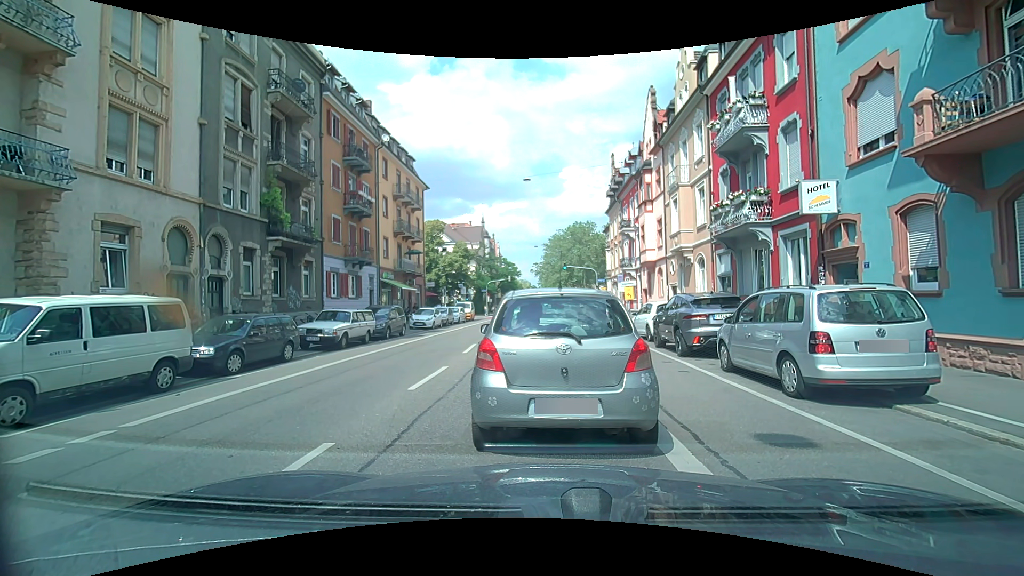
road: secondary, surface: asphalt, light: Day
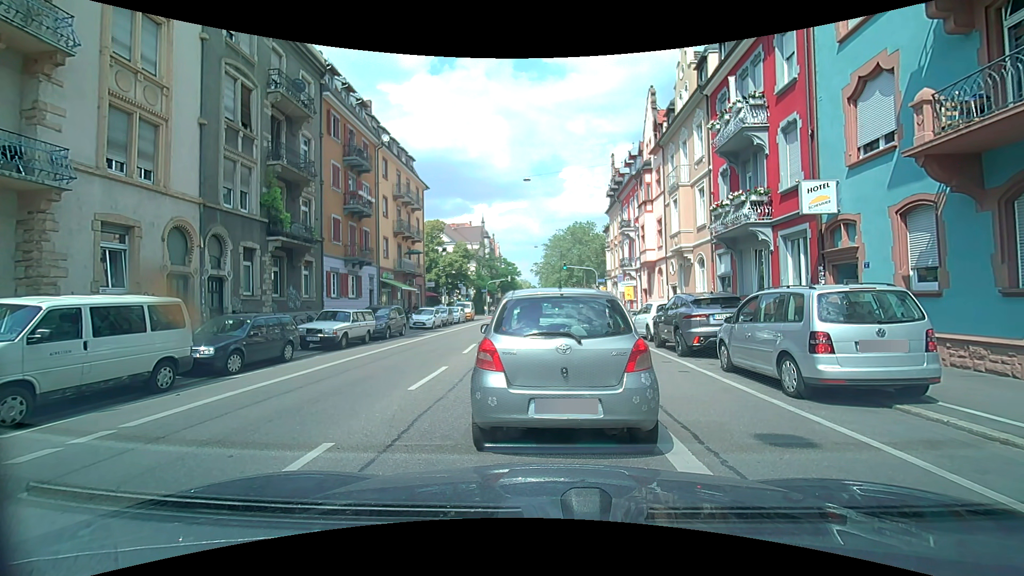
(0.0, 0.0) m; 0°
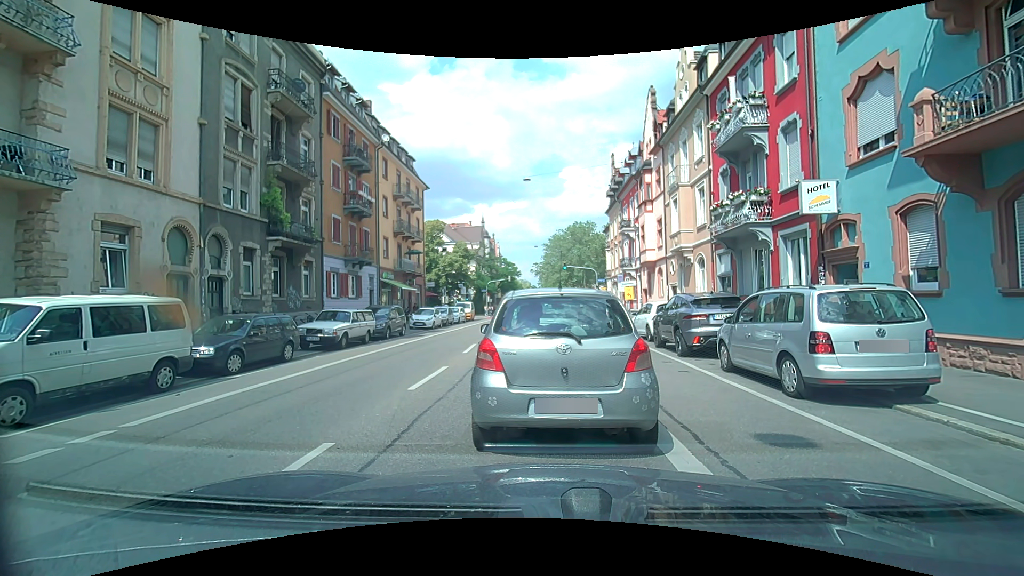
(0.0, 0.0) m; 0°
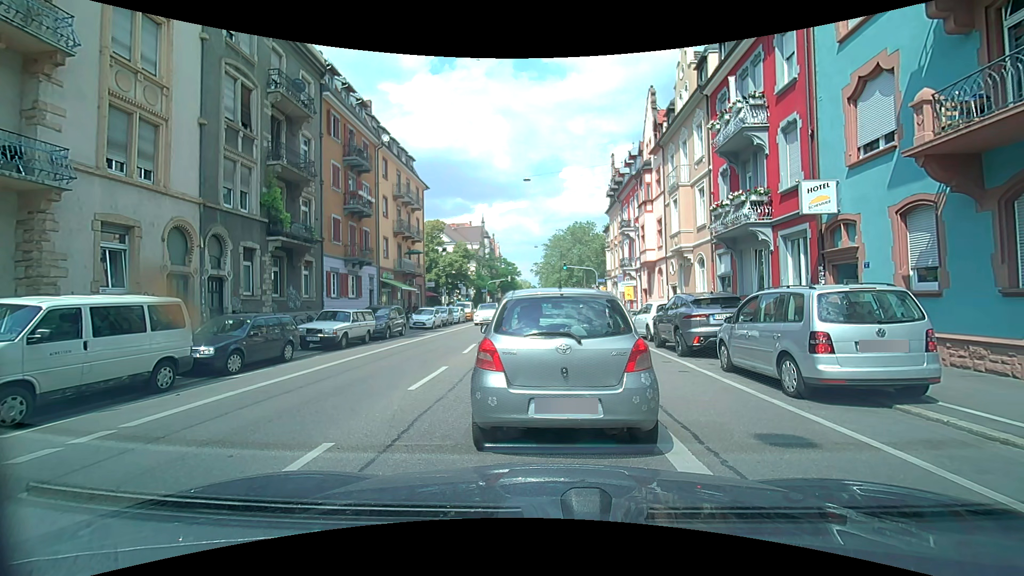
(0.0, 0.0) m; 0°
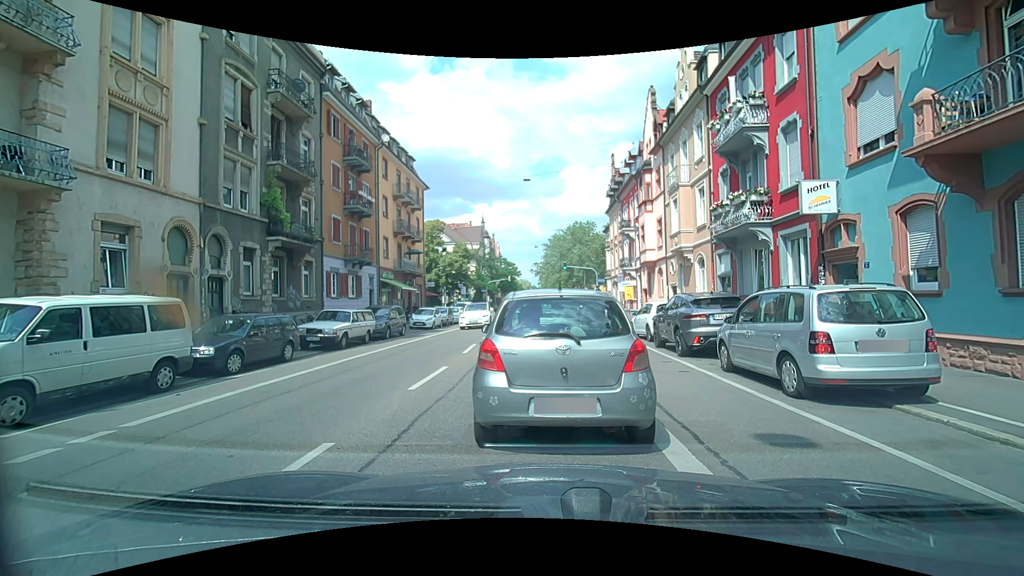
(0.0, 0.0) m; 0°
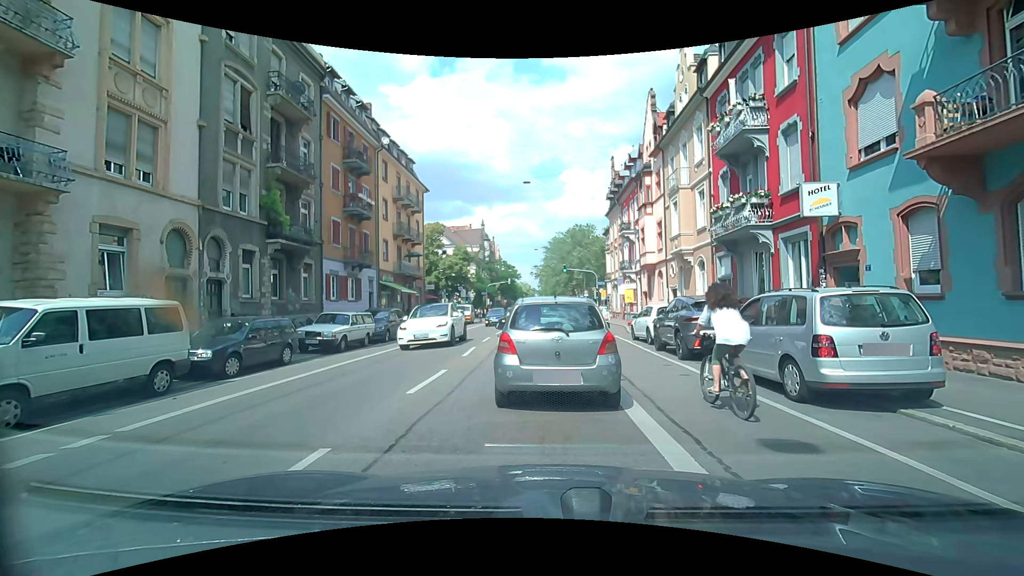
(0.0, +0.1) m; 0°
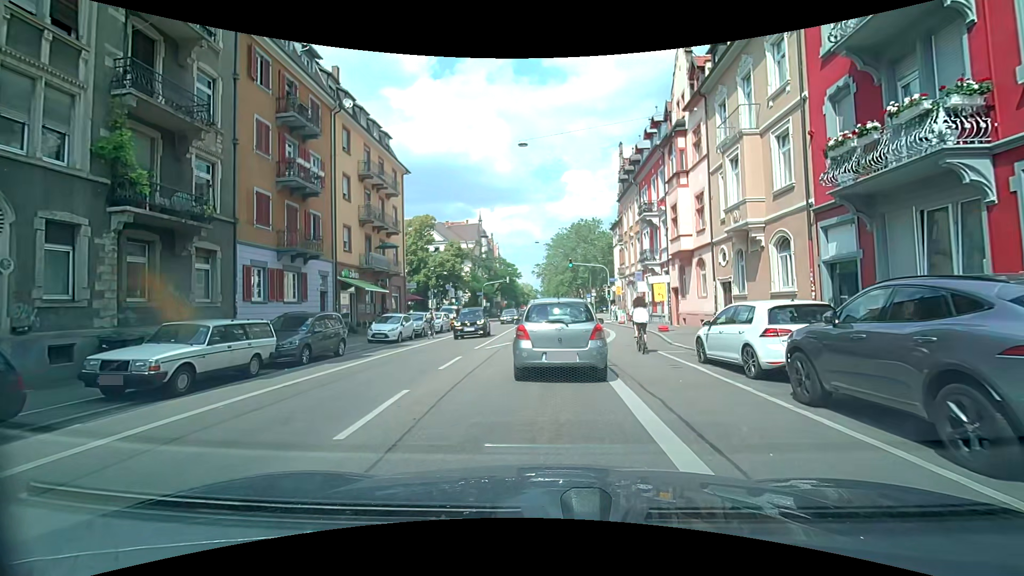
(0.0, +8.9) m; 0°
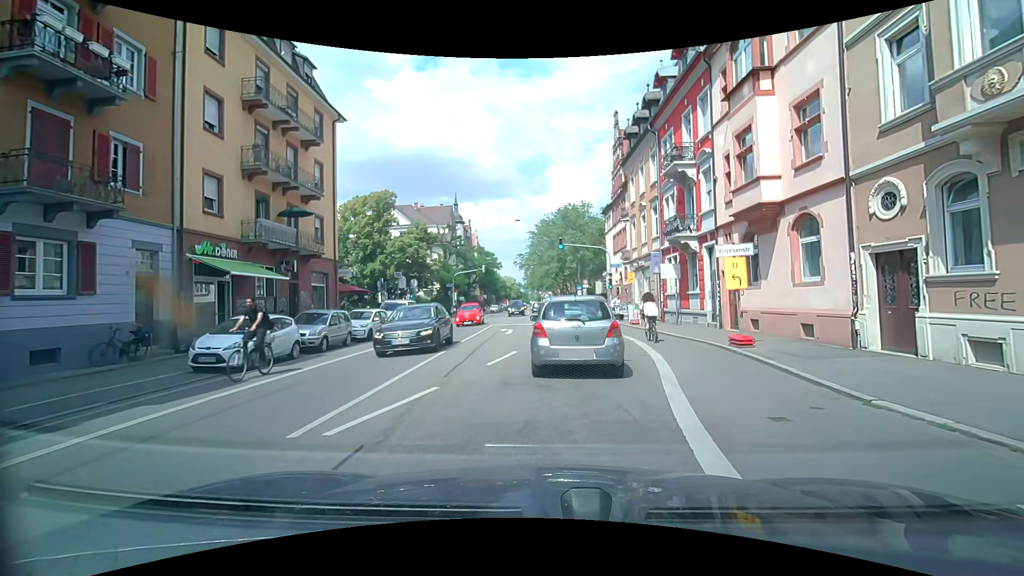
(+0.1, +12.0) m; +1°
(+1, +10) (+1, +20) (+1, +30) (+1, +40) (+1, +50) (+1, +60) (0, +70) (0, +80) (0, +90) (0, +100) m
